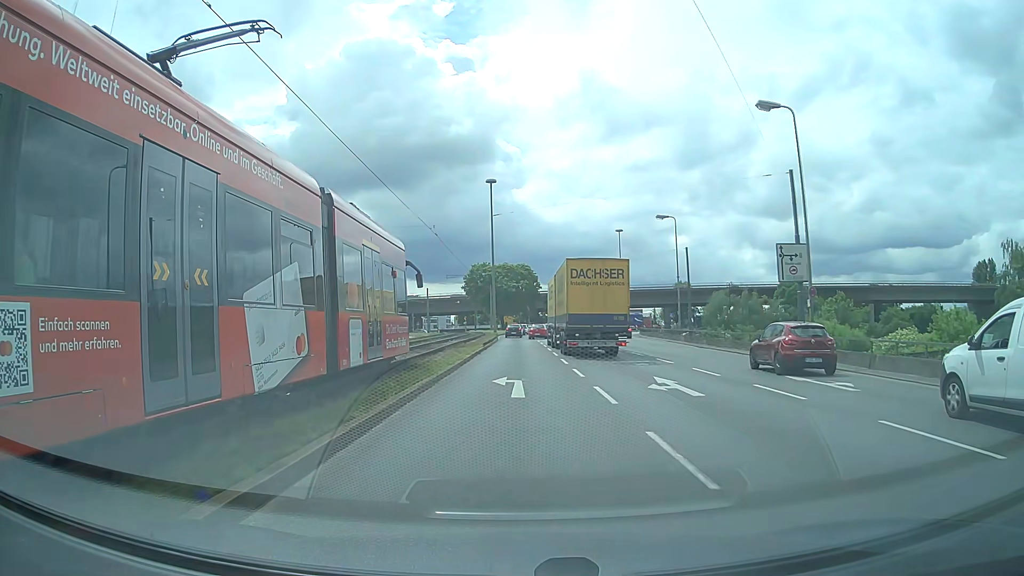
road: primary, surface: asphalt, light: Day
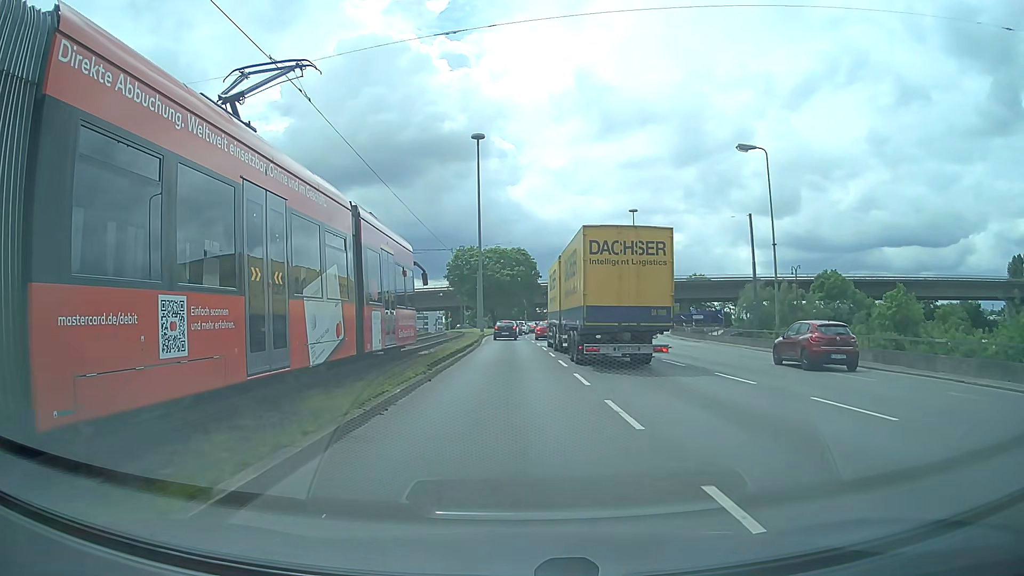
(+0.1, +21.1) m; 0°
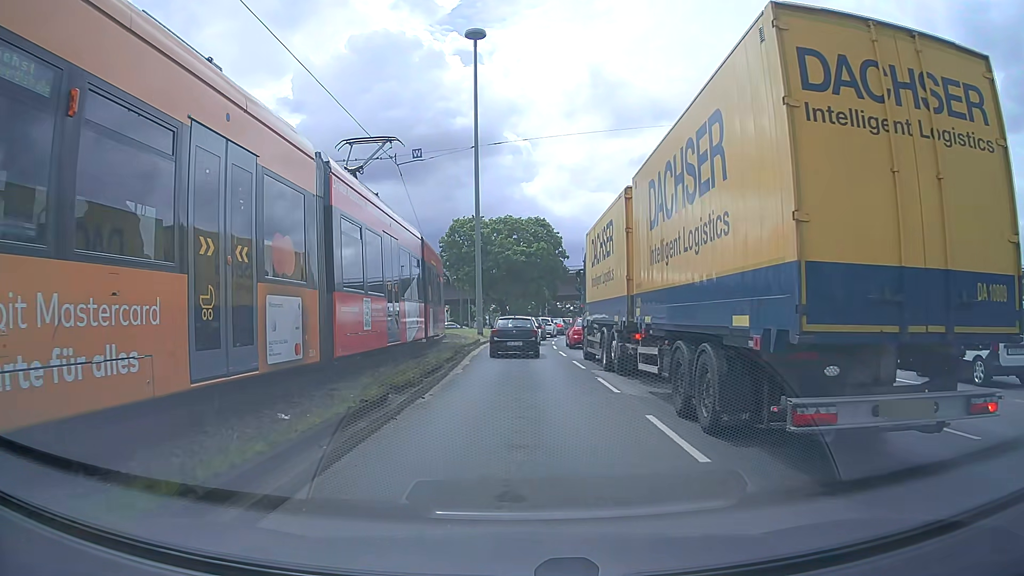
(-0.2, +25.6) m; -1°
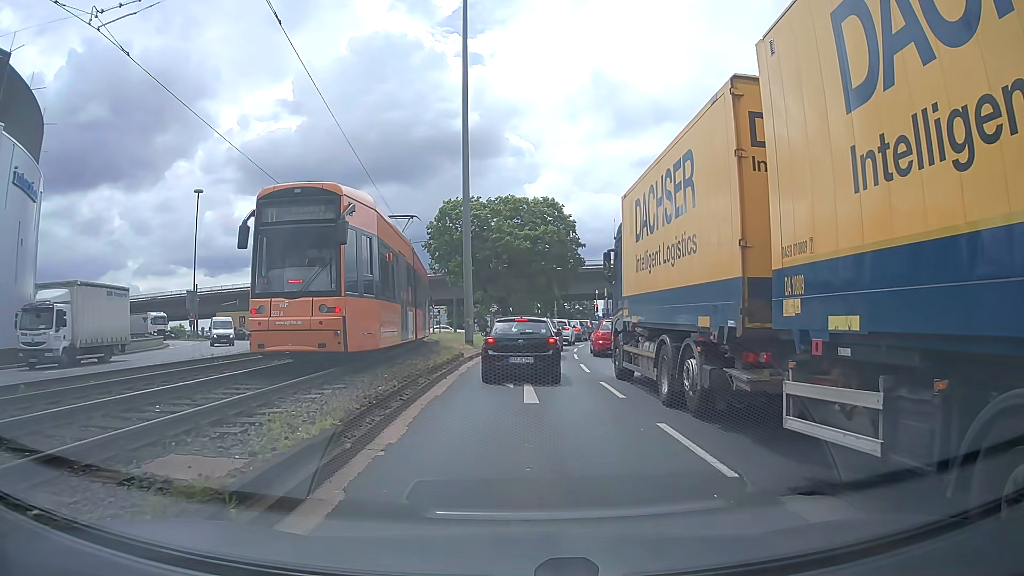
(0.0, +12.2) m; 0°
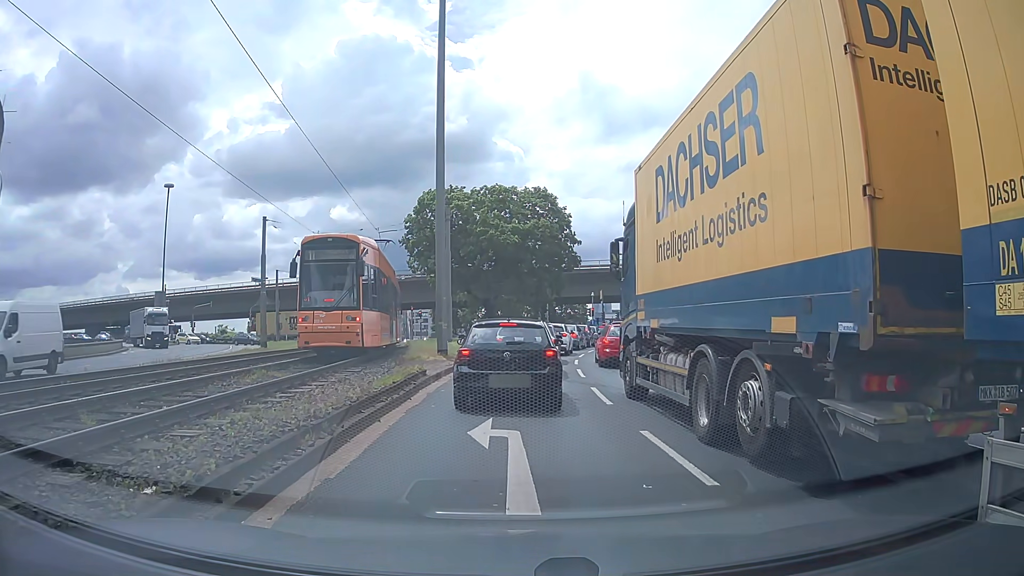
(0.0, +6.2) m; -1°
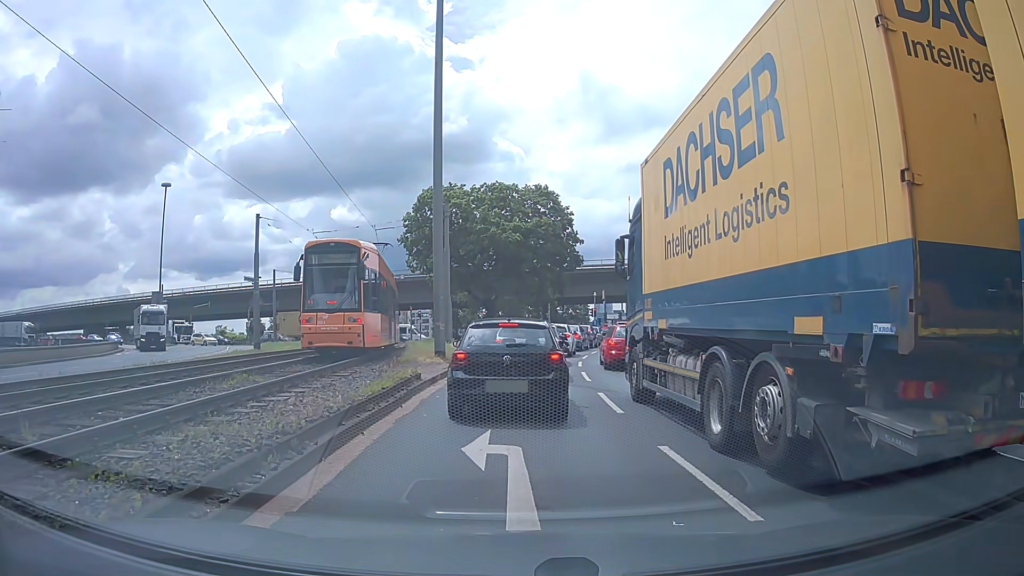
(0.0, +1.0) m; +1°
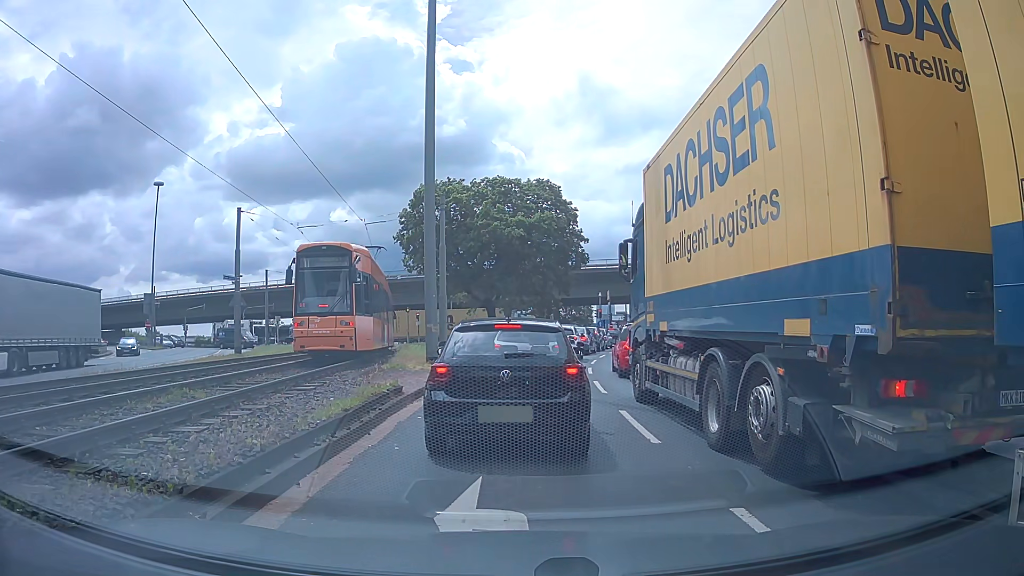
(+0.1, +2.5) m; +1°
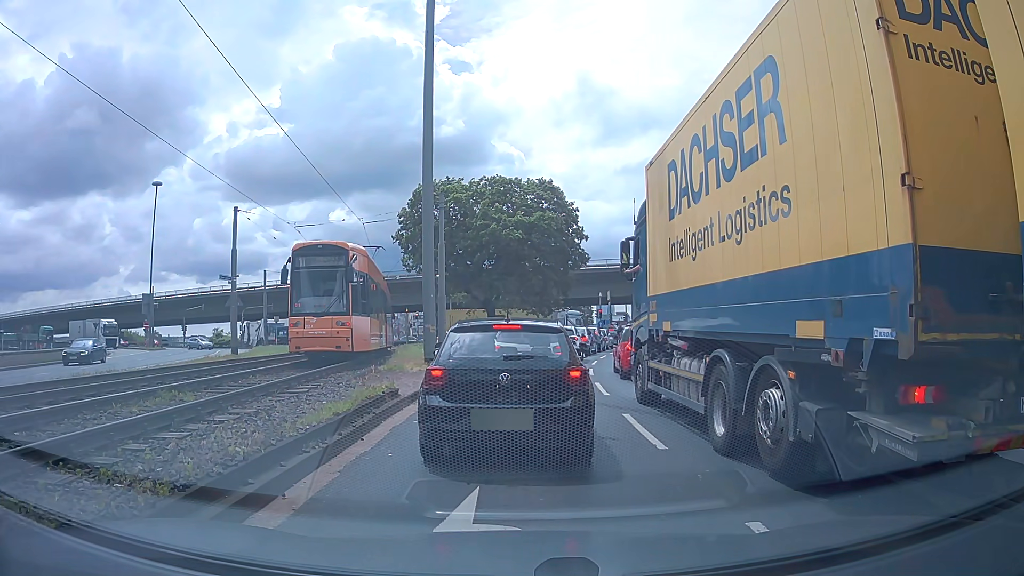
(0.0, +0.4) m; 0°
